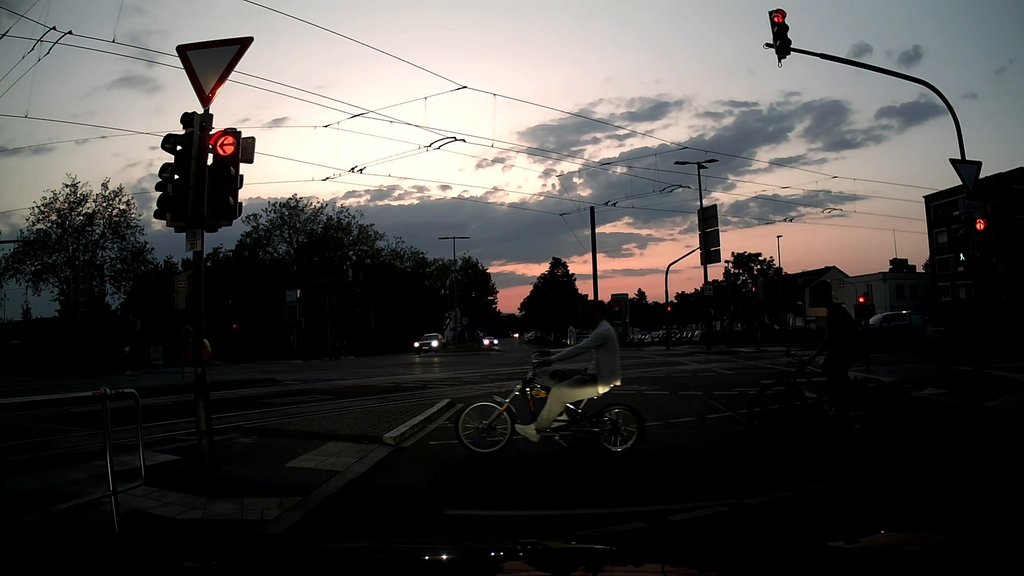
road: secondary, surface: asphalt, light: Dusk
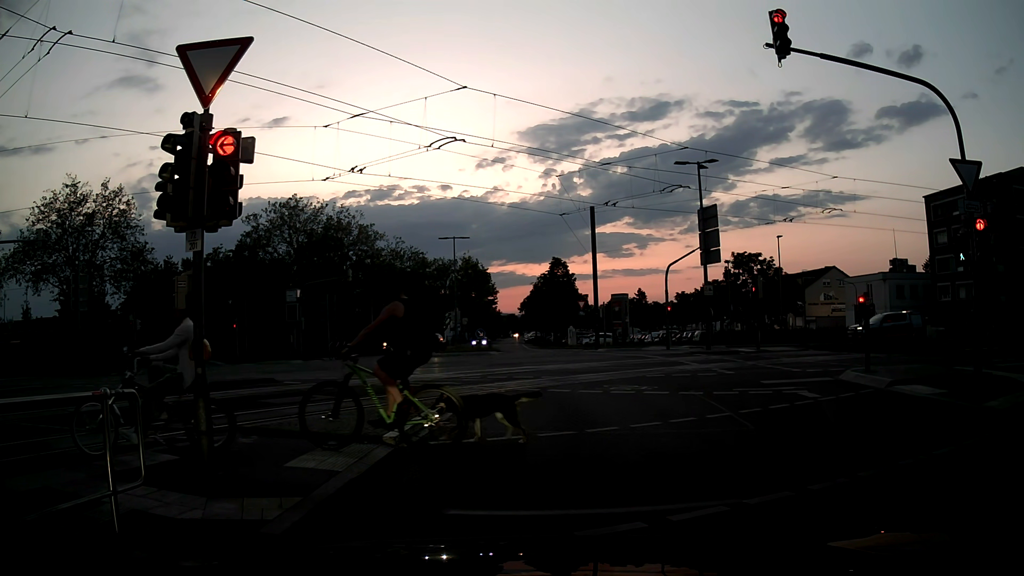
(0.0, 0.0) m; 0°
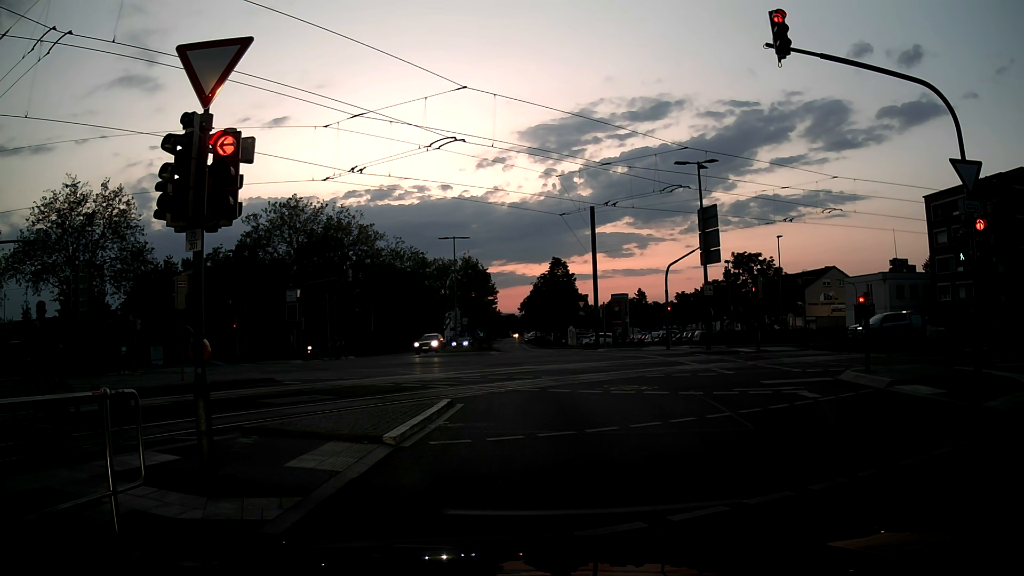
(0.0, 0.0) m; 0°
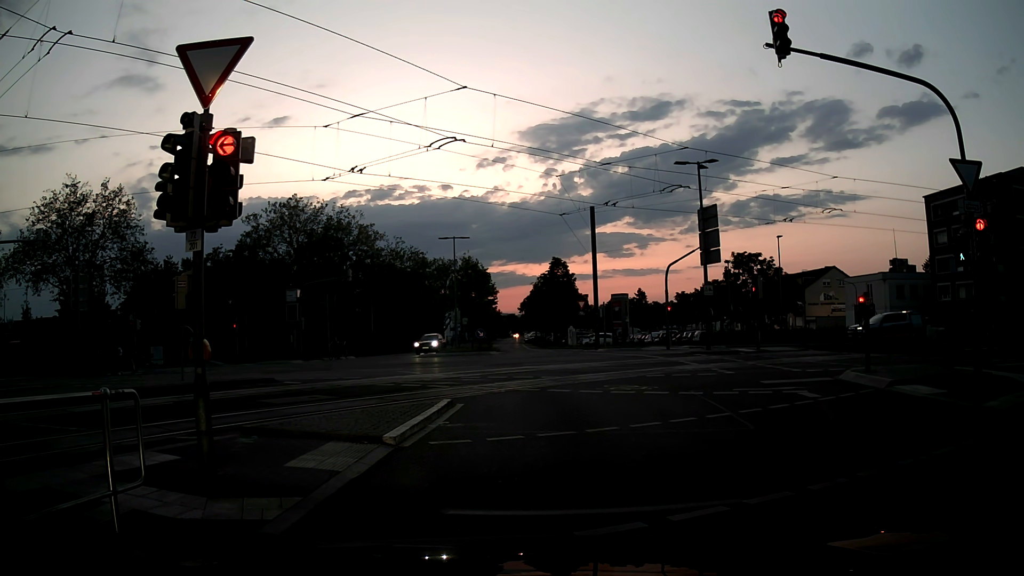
(0.0, 0.0) m; 0°
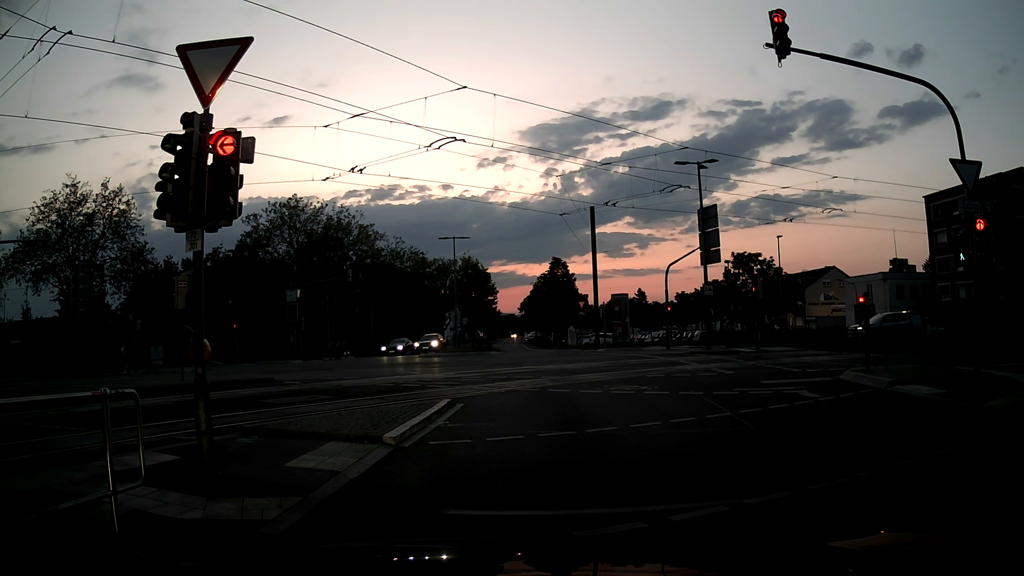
(0.0, 0.0) m; 0°
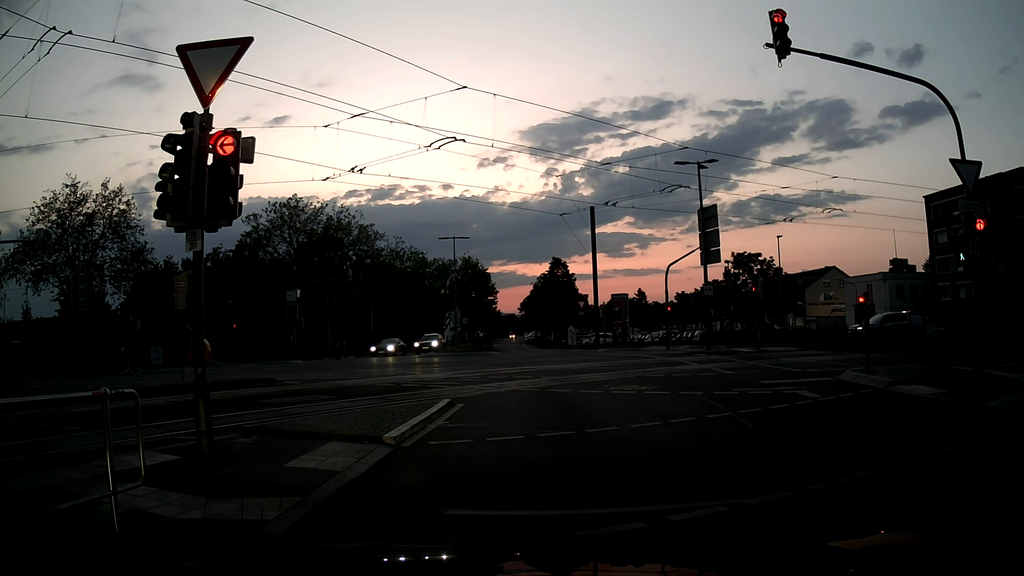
(0.0, 0.0) m; 0°
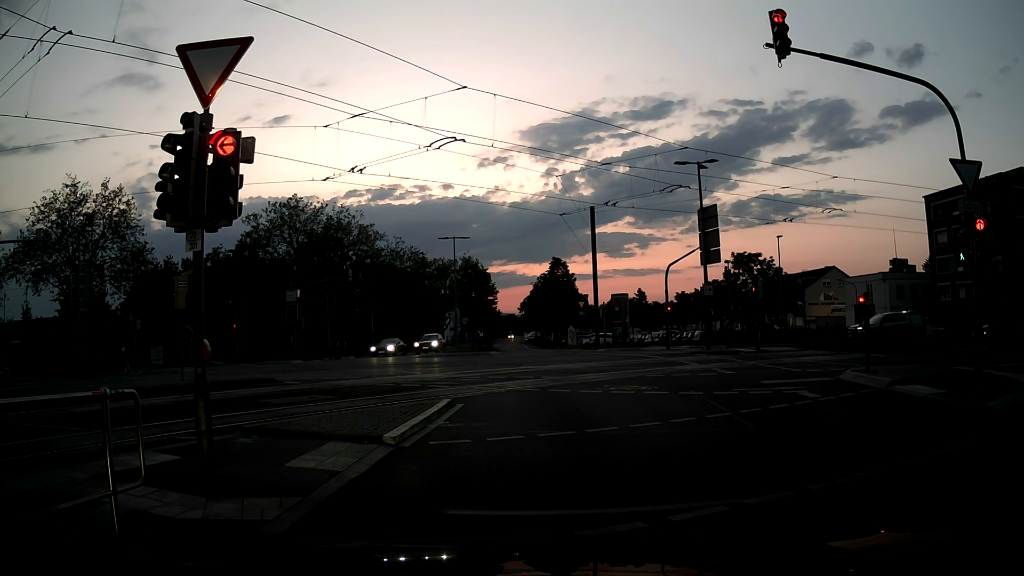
(0.0, 0.0) m; 0°
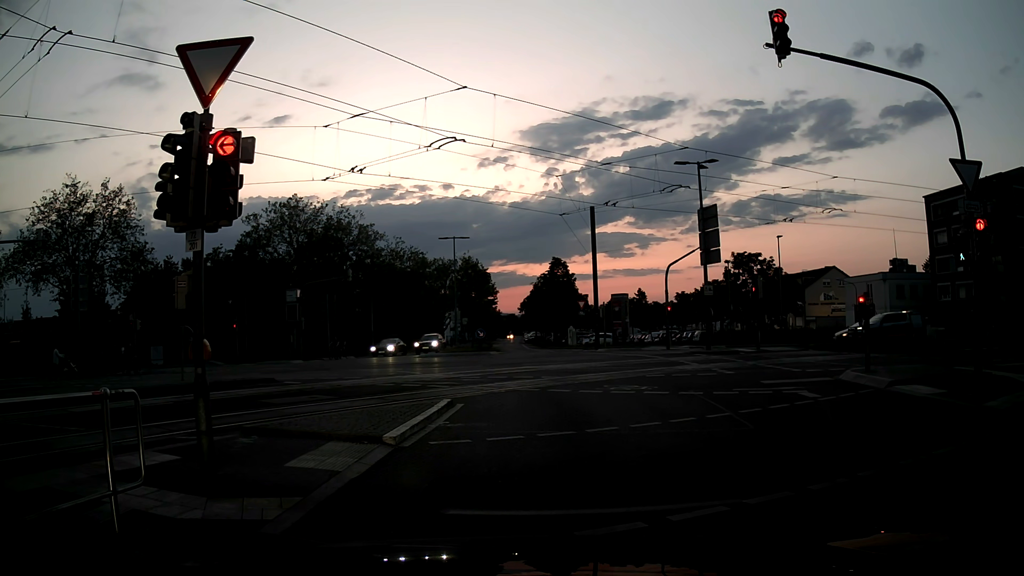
(0.0, 0.0) m; 0°
(0, +10) (-1, +20) (-5, +29) (-13, +35) (-22, +39) (-31, +41) (-41, +42) (-51, +42) (-61, +42) (-71, +42) m
